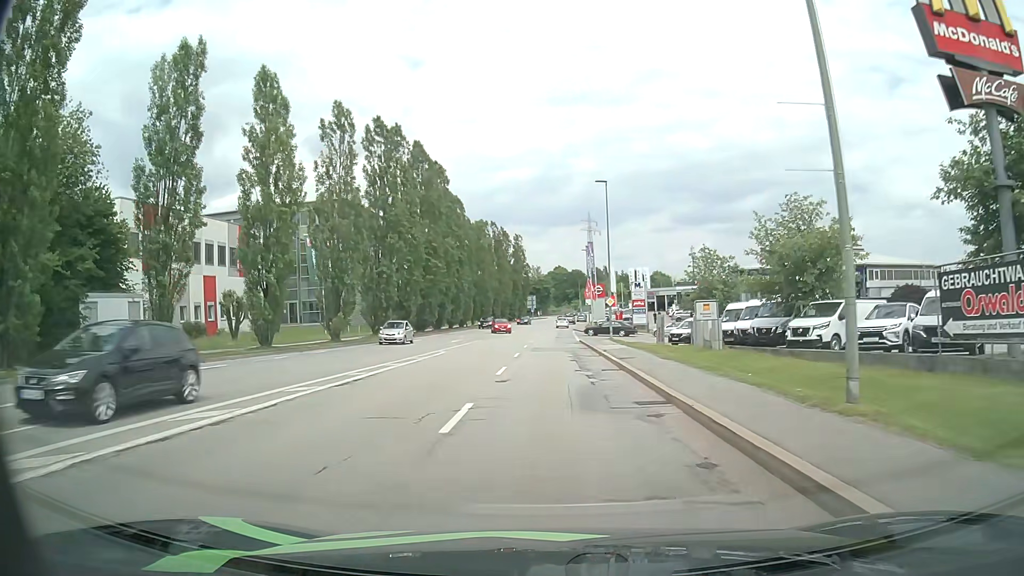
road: tertiary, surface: asphalt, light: Day
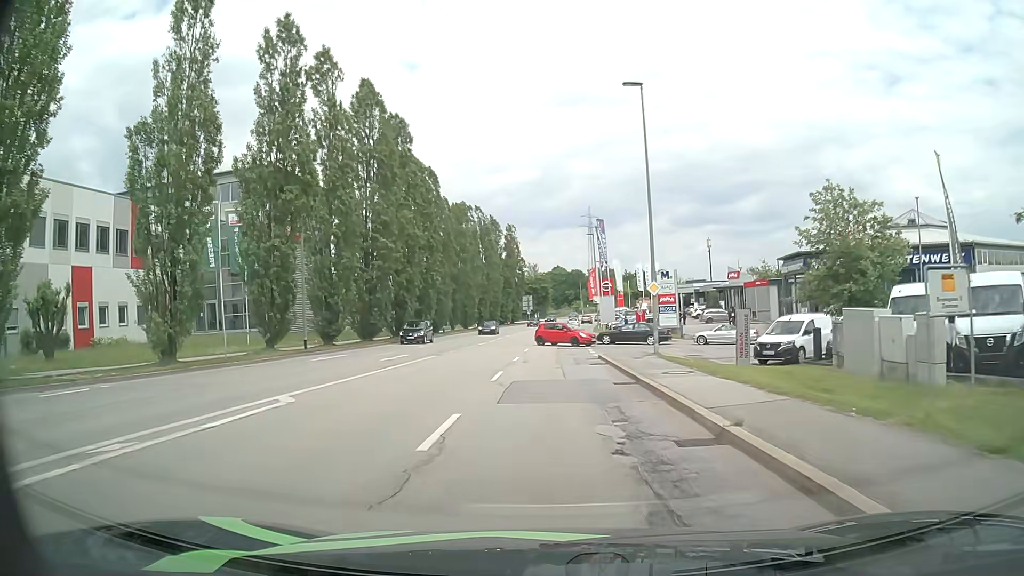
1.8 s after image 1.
(+0.1, +19.0) m; 0°
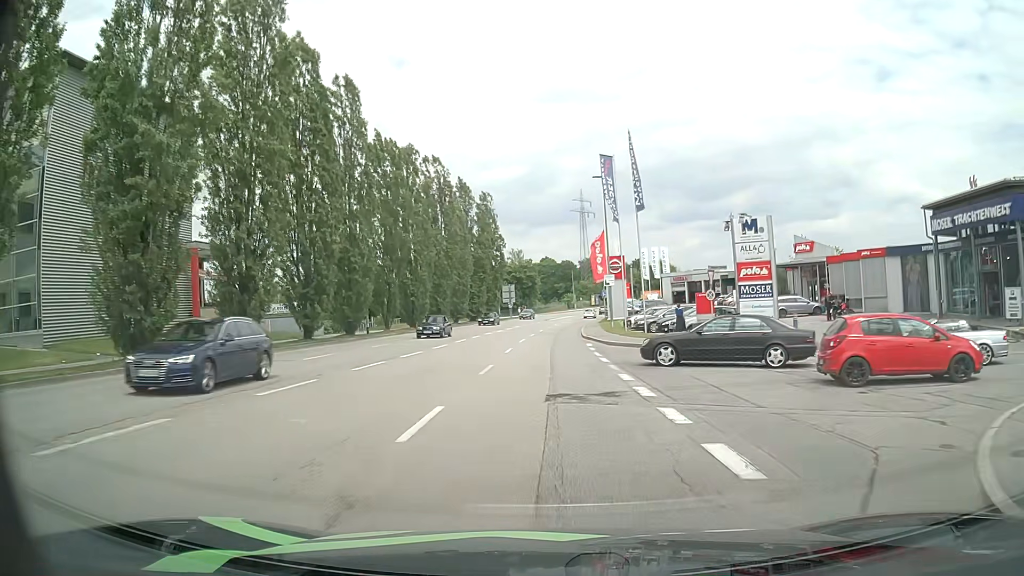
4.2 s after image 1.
(+0.4, +27.0) m; +1°
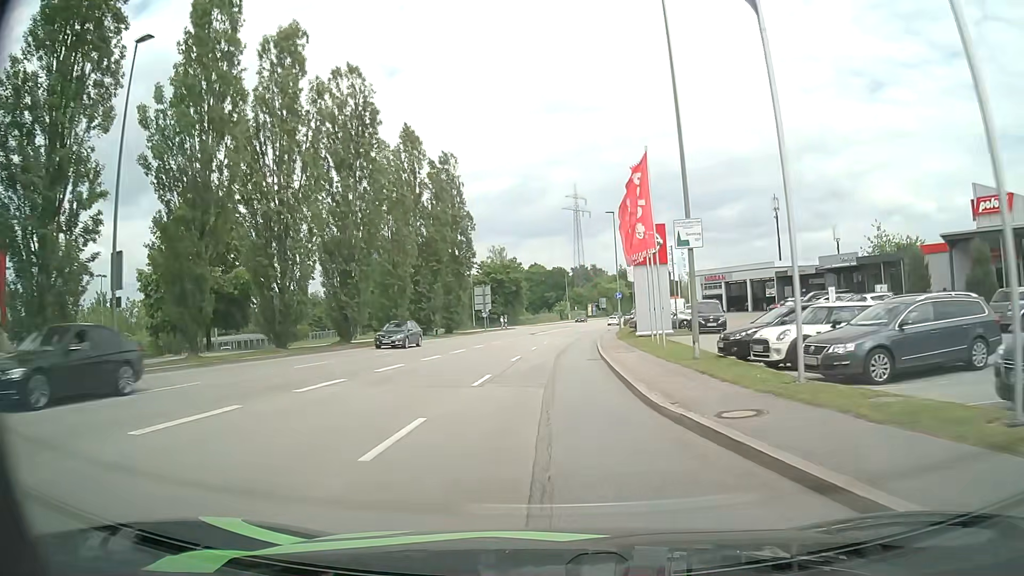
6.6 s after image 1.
(+0.3, +28.0) m; +1°
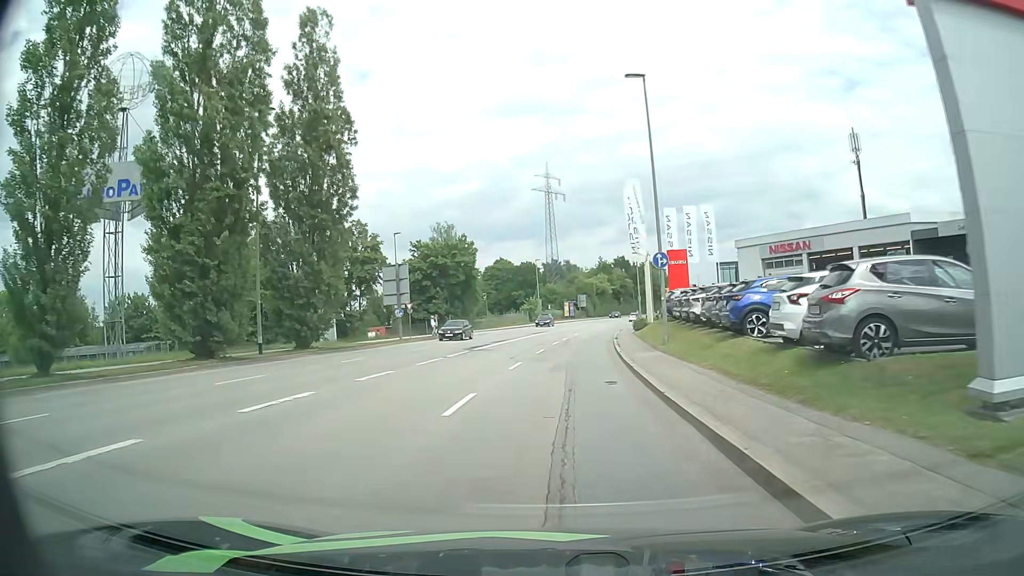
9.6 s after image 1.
(+1.0, +32.9) m; +3°
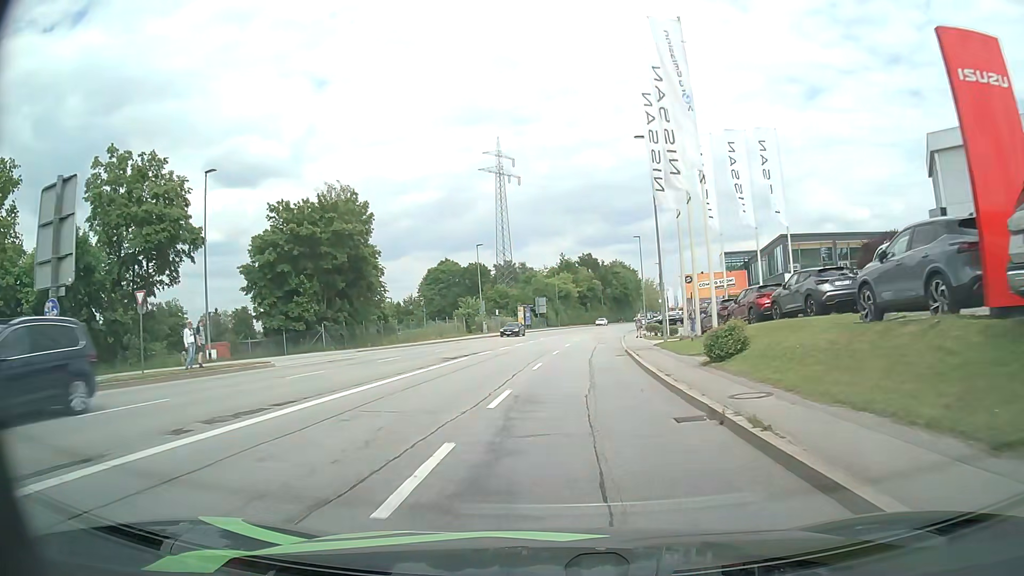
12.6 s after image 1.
(+1.1, +32.4) m; +3°
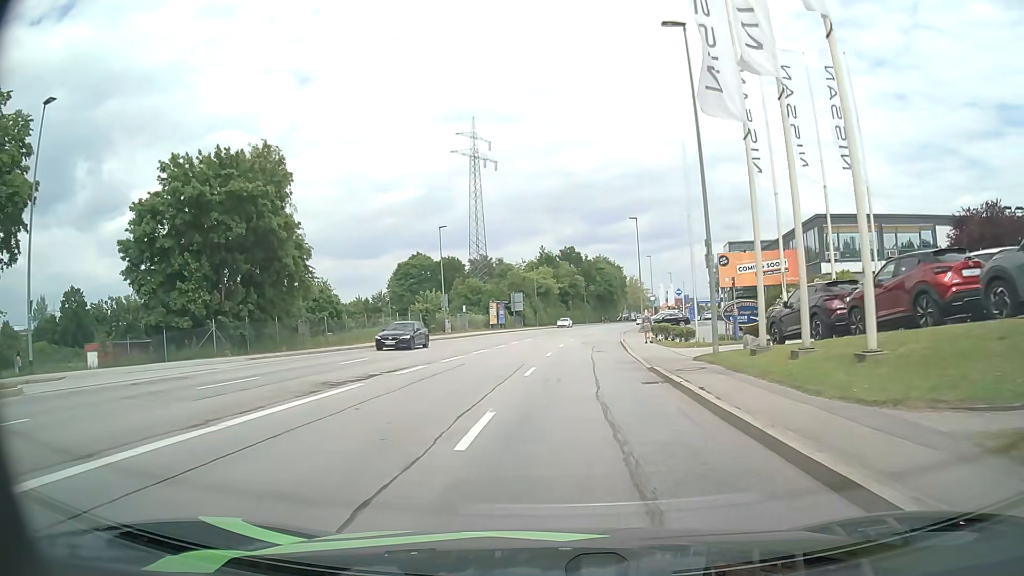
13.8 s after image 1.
(+0.2, +13.5) m; +2°
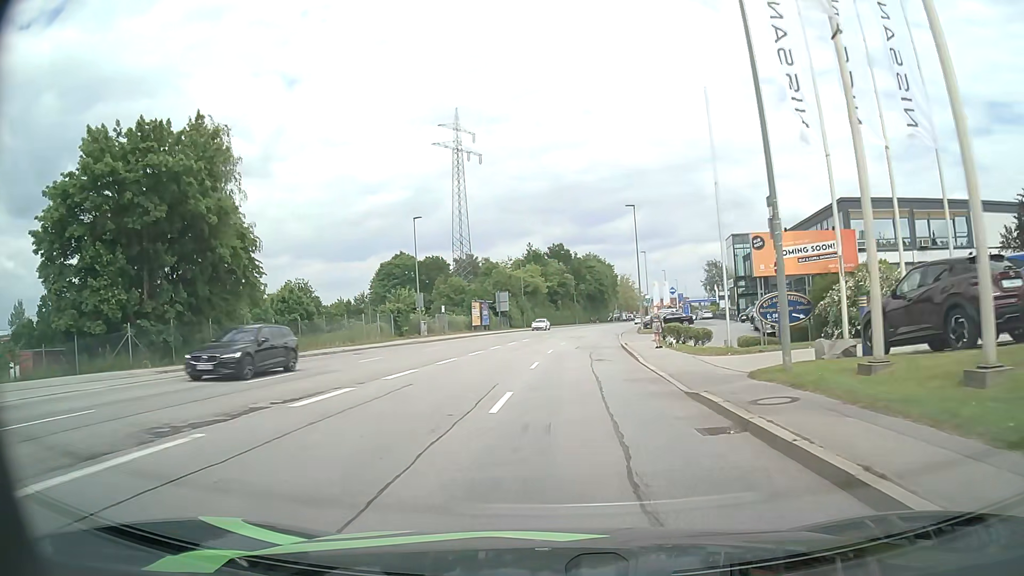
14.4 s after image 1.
(+0.1, +6.8) m; +1°
(0, +10) (0, +20) (+1, +30) (+2, +40) (+3, +50) (+4, +60) (+5, +70) (+7, +80) (+9, +89) (+10, +99) m
